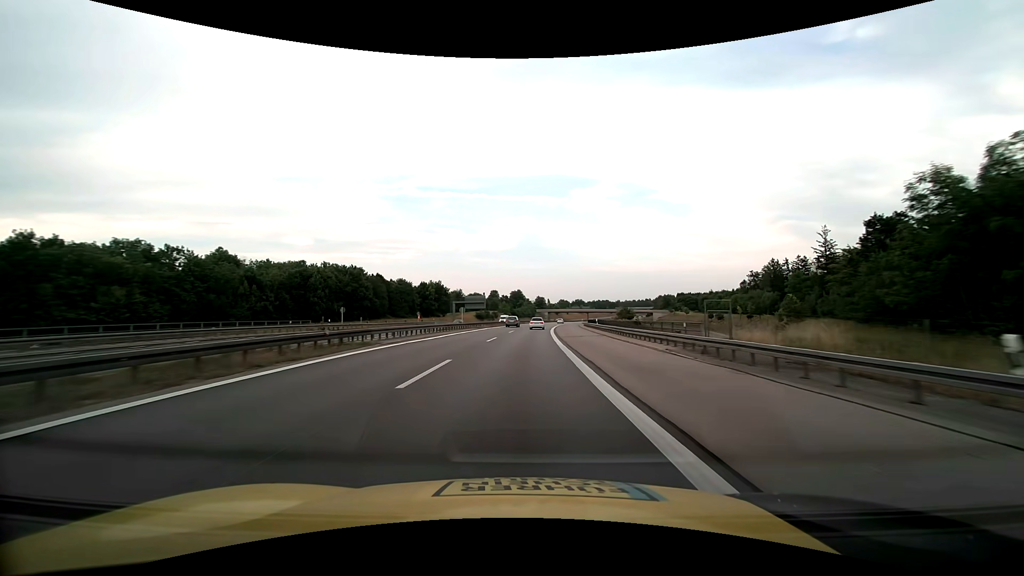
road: motorway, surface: asphalt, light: Day
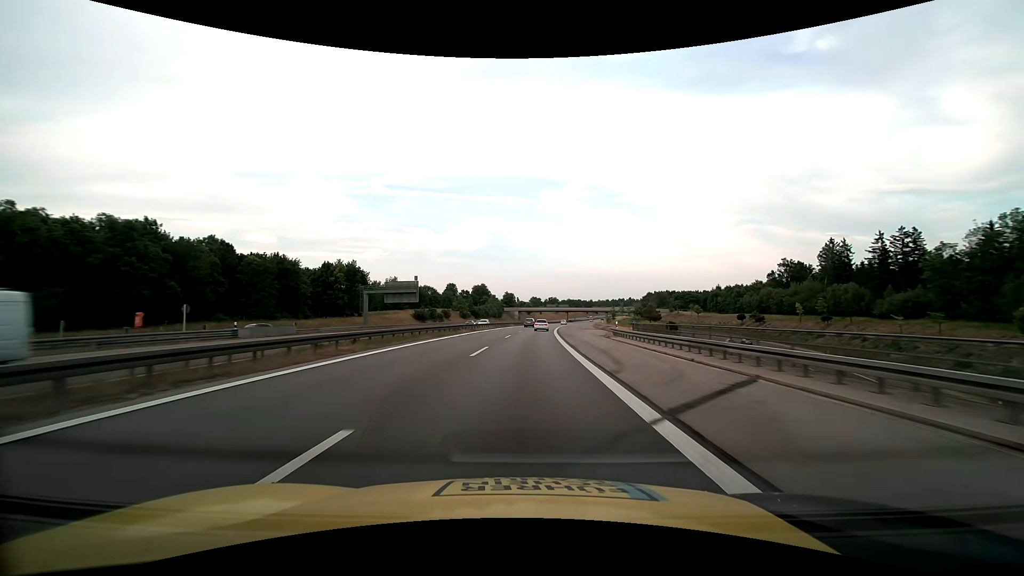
(+1.9, +63.3) m; +4°
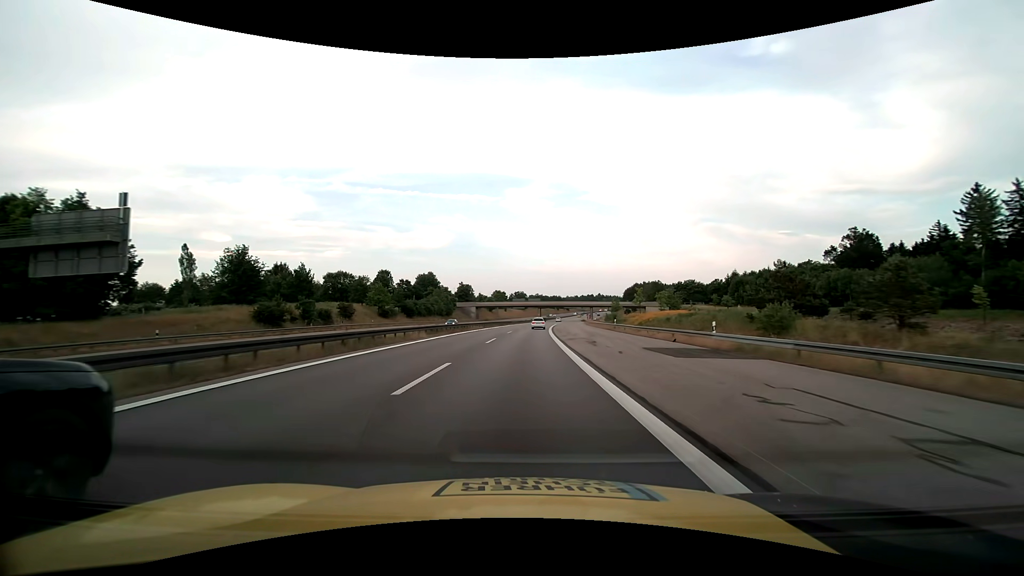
(+2.3, +63.4) m; +4°
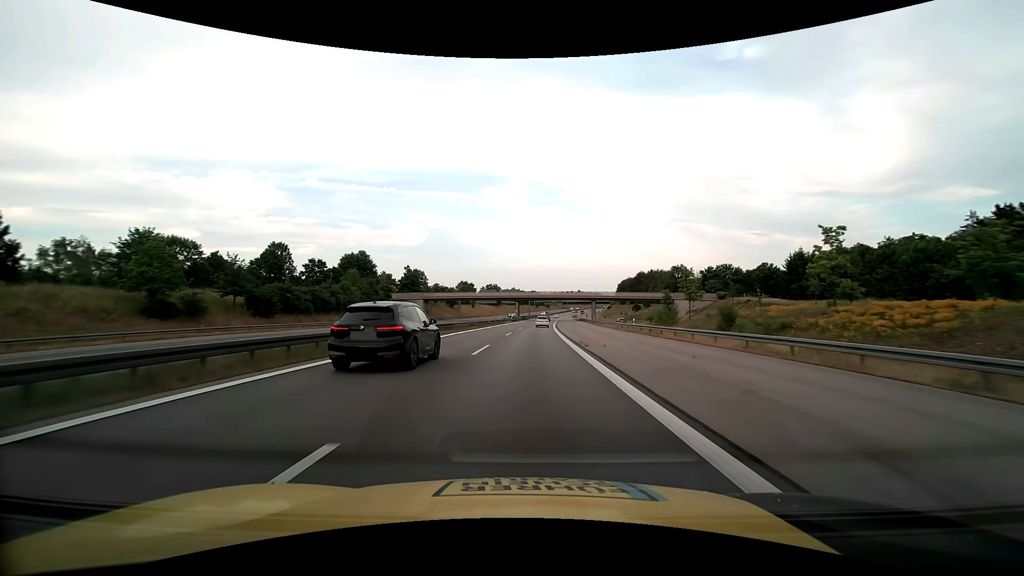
(+1.6, +63.4) m; +3°
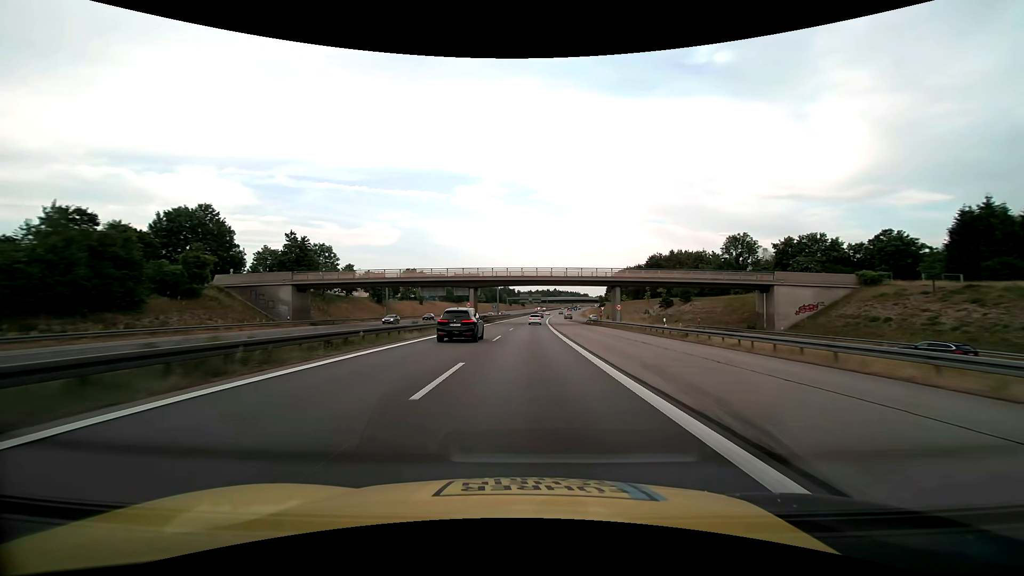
(+1.8, +63.3) m; +3°
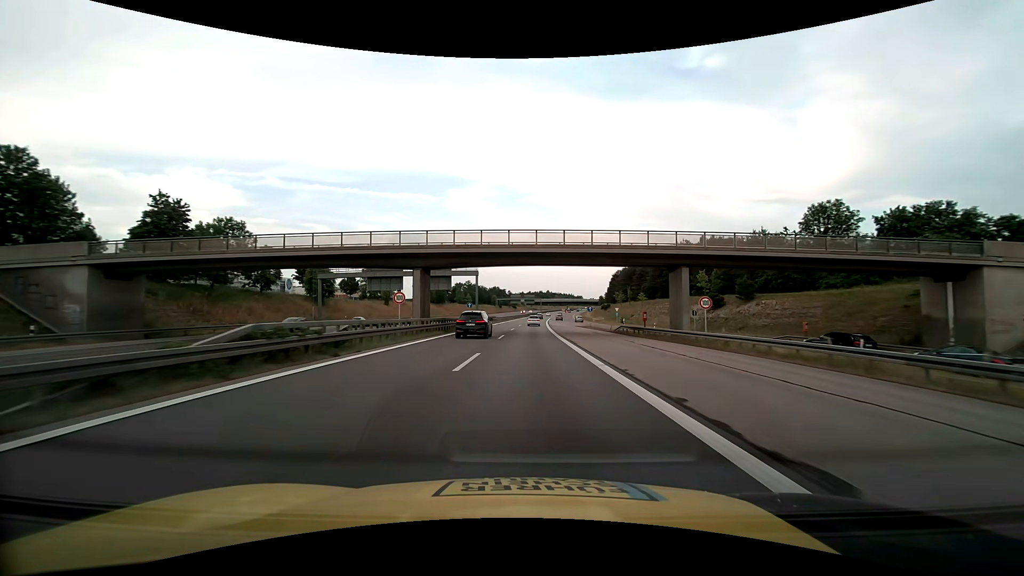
(+0.2, +31.7) m; +1°
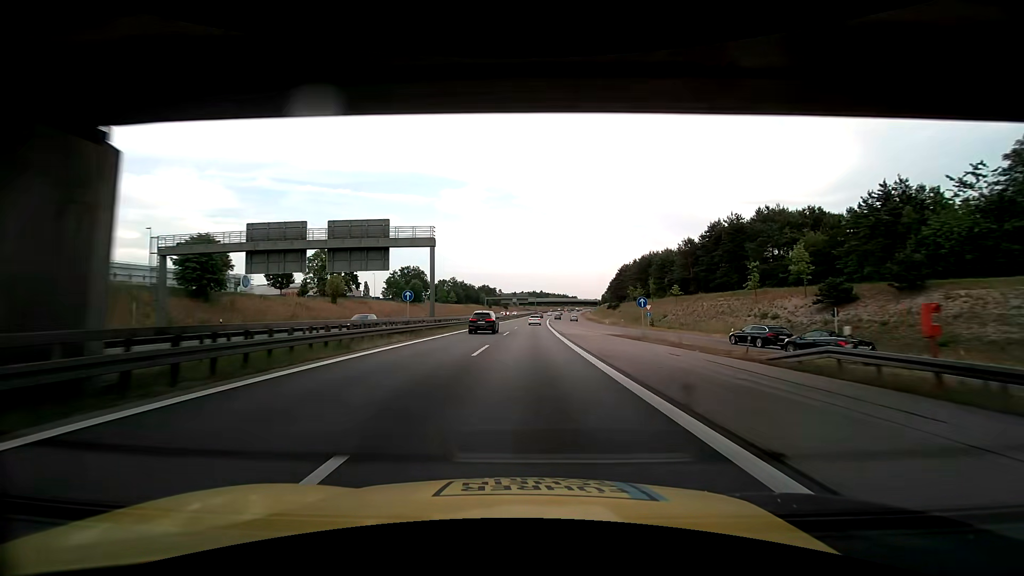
(+0.2, +31.6) m; +1°
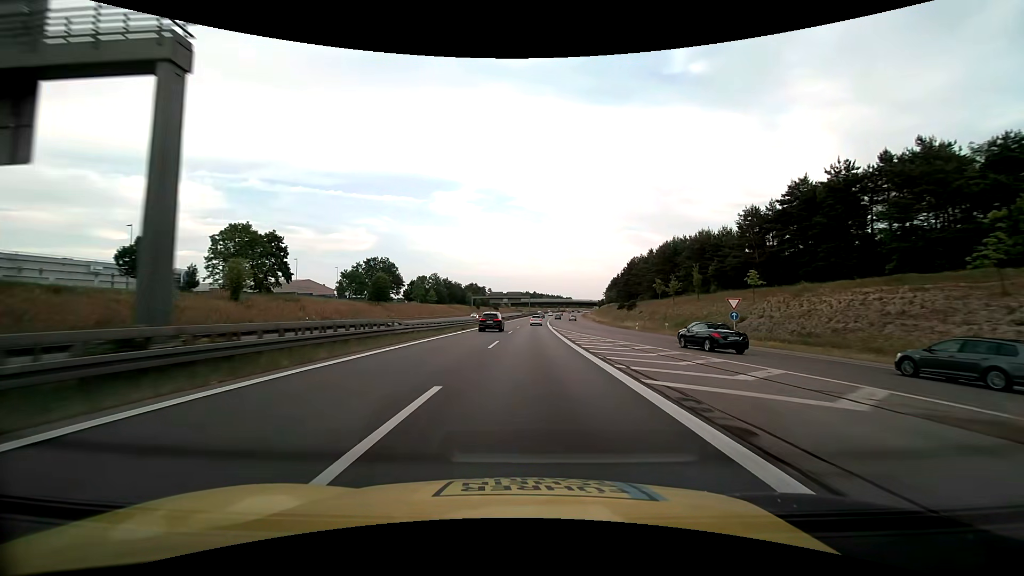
(+0.3, +31.6) m; +1°
(0, +10) (0, +20) (0, +30) (0, +40) (+1, +50) (+1, +60) (+1, +70) (+2, +80) (+2, +90) (+3, +100) m
